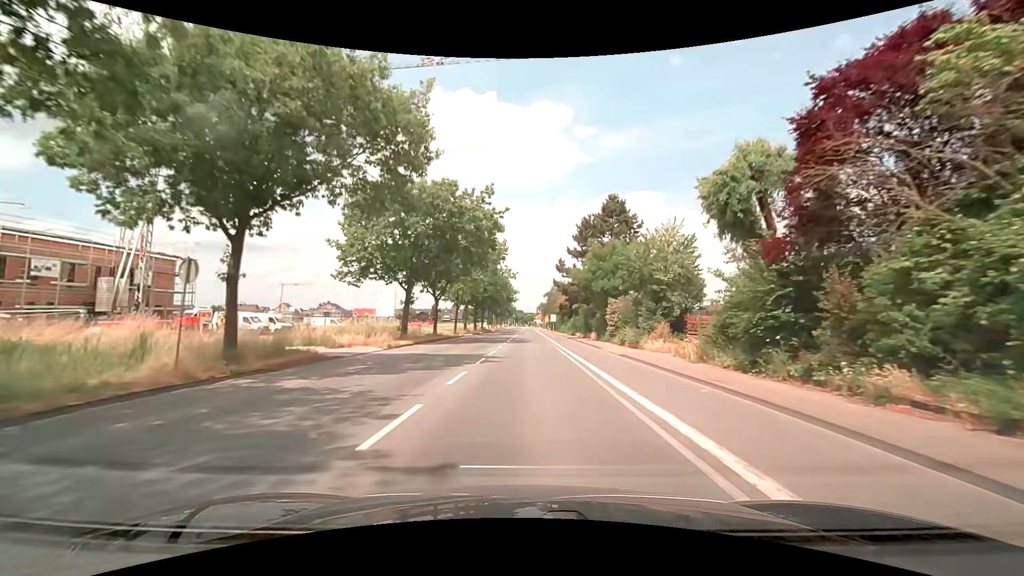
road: secondary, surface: asphalt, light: Day
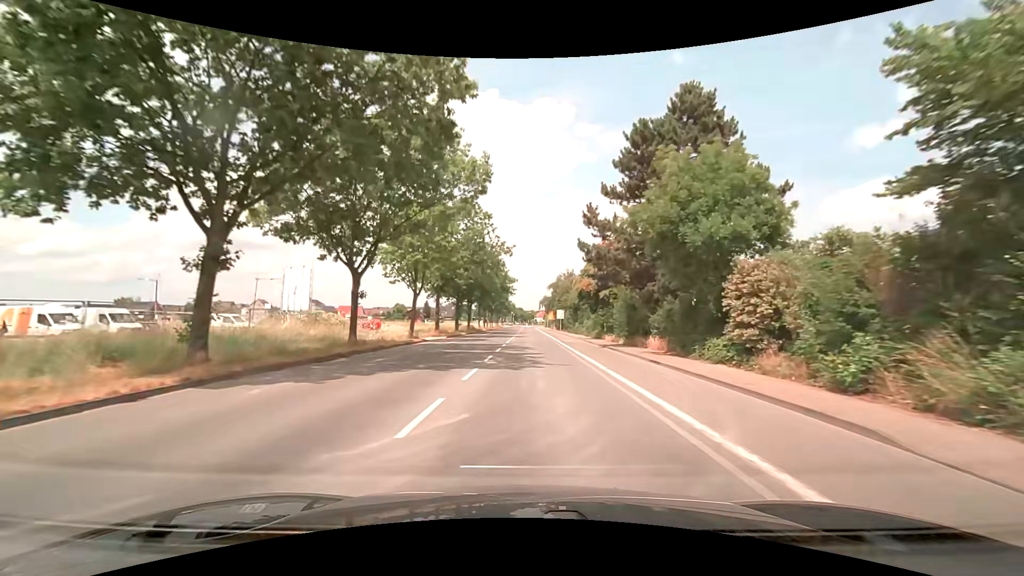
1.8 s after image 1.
(0.0, +23.7) m; -1°
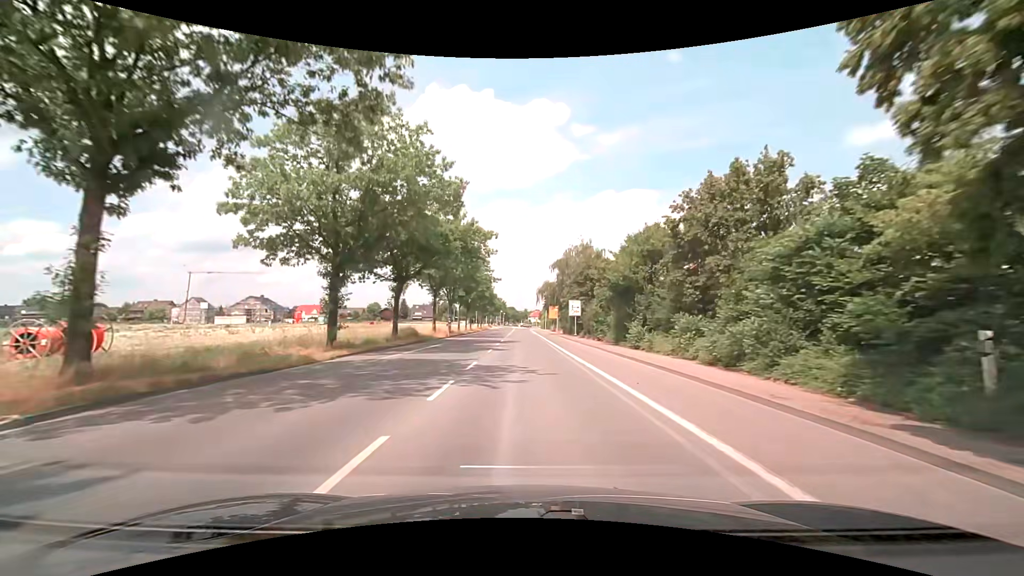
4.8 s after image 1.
(+0.8, +39.3) m; +1°
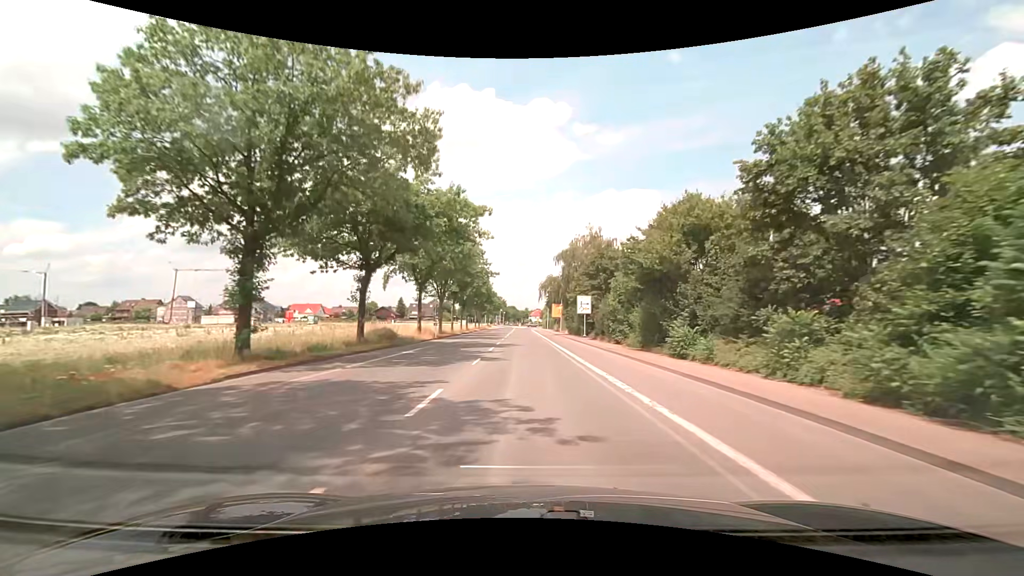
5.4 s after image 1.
(0.0, +7.8) m; 0°
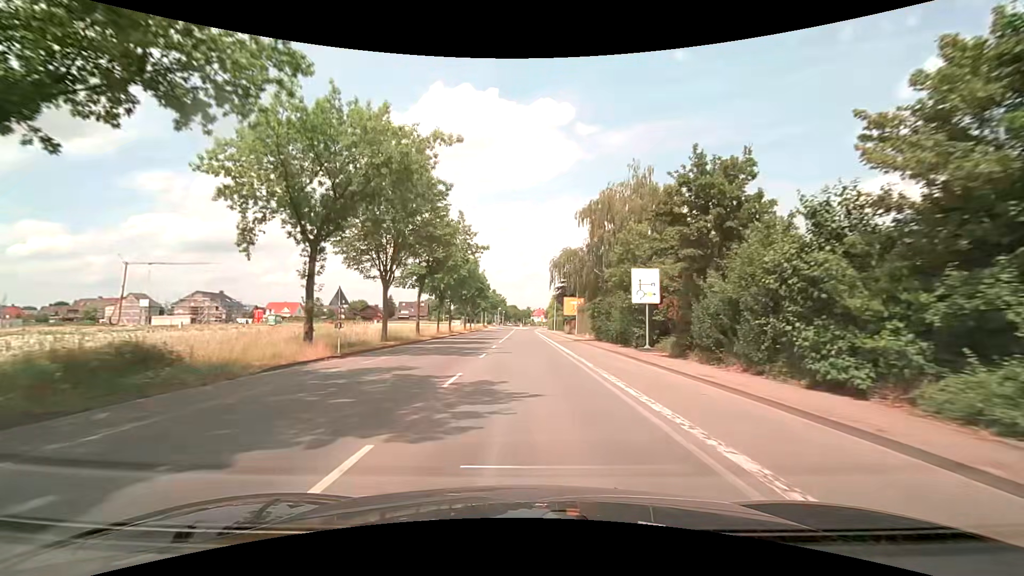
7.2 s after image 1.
(0.0, +23.4) m; 0°
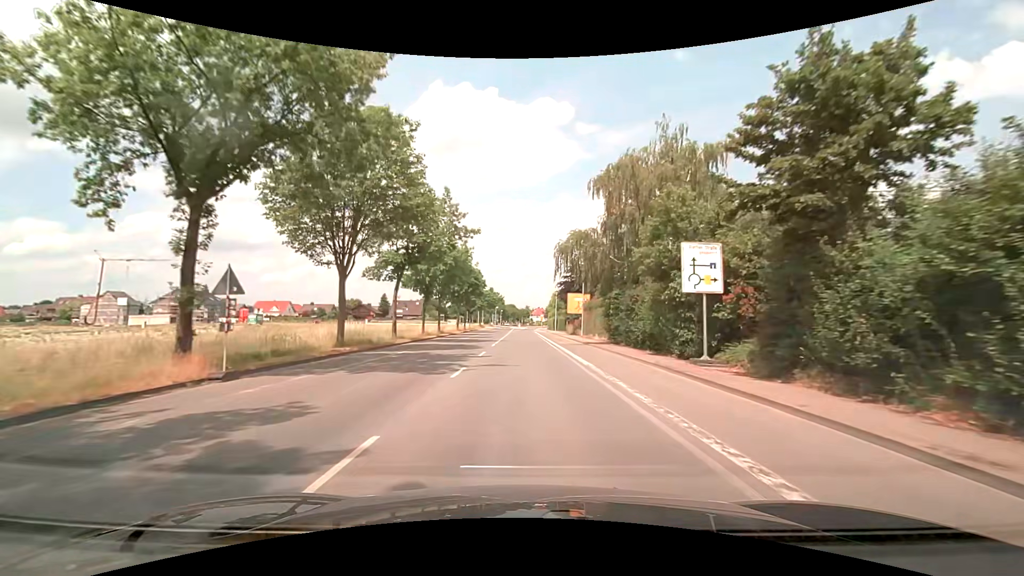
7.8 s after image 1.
(0.0, +7.8) m; 0°
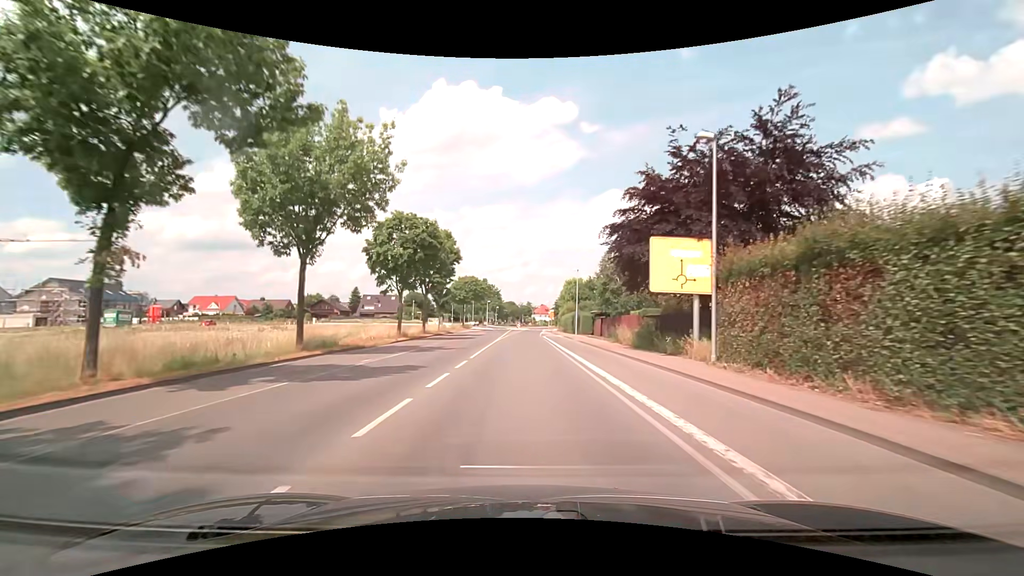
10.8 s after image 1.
(-0.1, +38.9) m; 0°
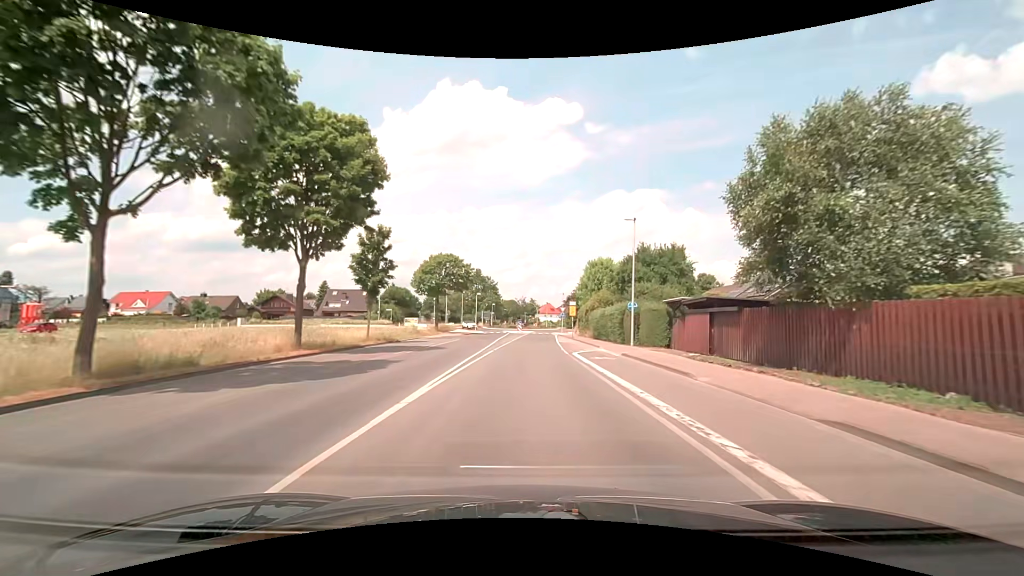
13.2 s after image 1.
(0.0, +31.2) m; 0°
(0, +10) (0, +20) (0, +30) (+1, +40) (+1, +50) (+2, +60) (+2, +70) (+3, +80) (+6, +89) (+11, +98) m
